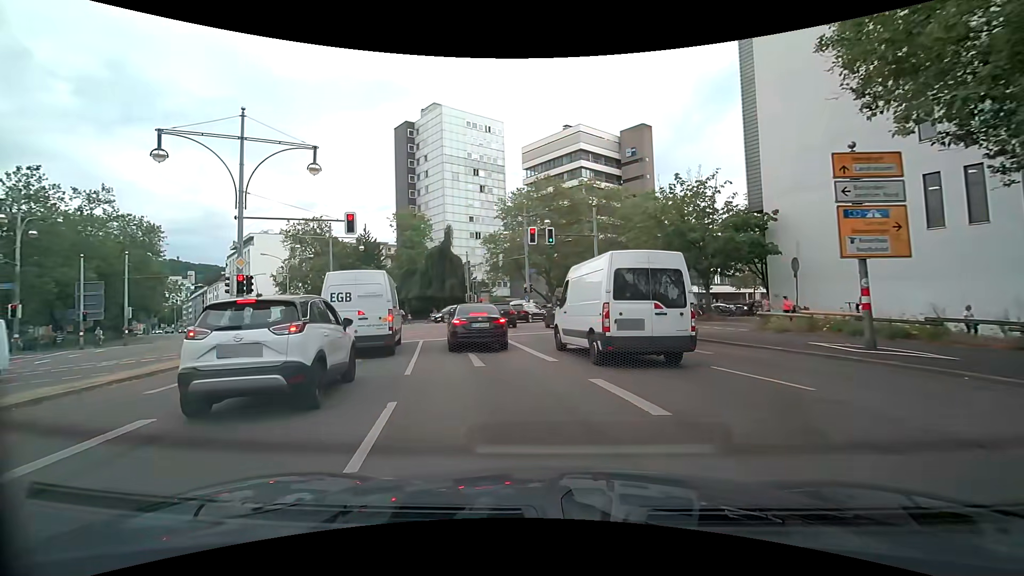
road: secondary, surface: asphalt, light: Day
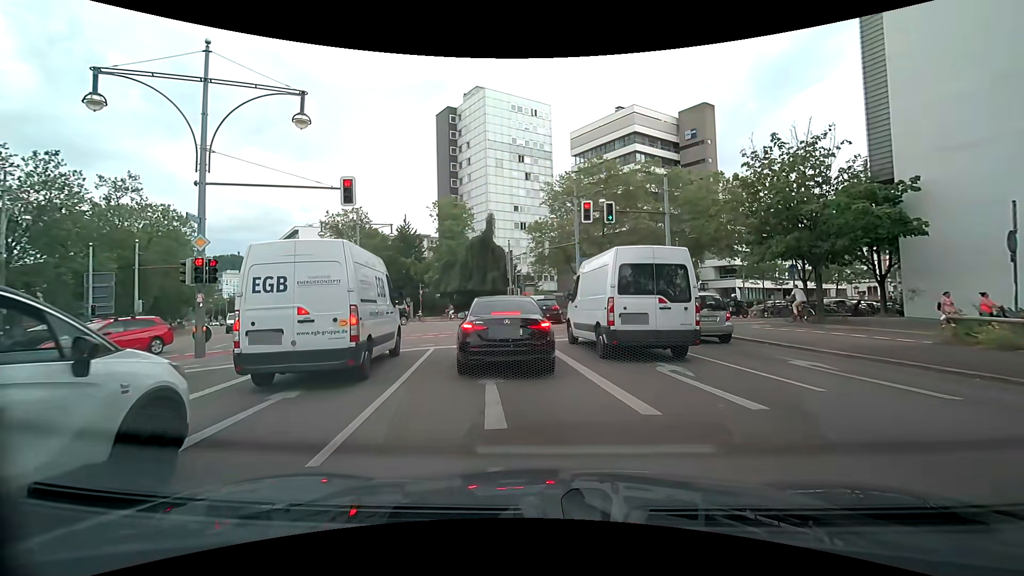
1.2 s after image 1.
(-0.3, +5.8) m; -6°
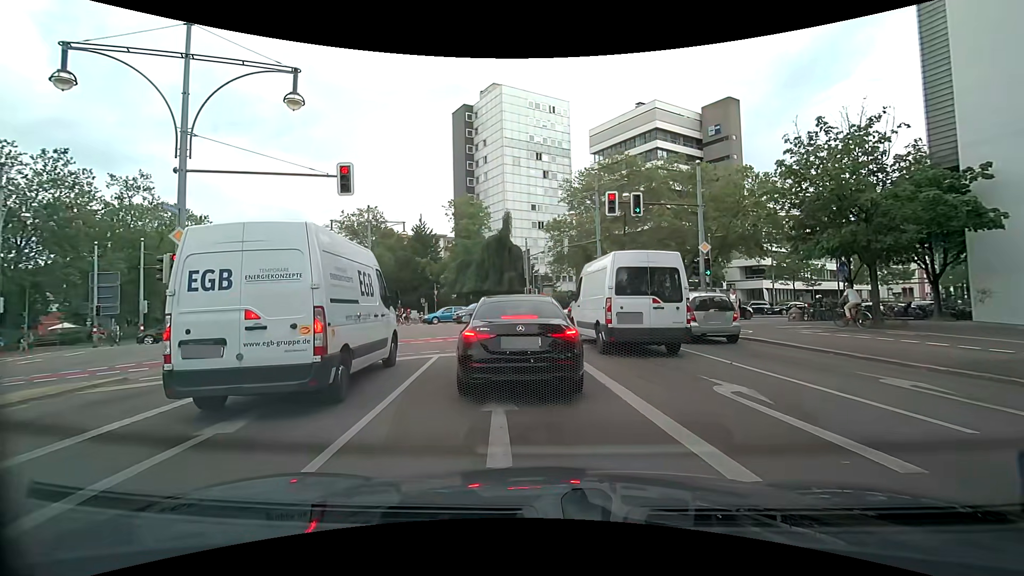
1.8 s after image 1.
(0.0, +1.9) m; -3°
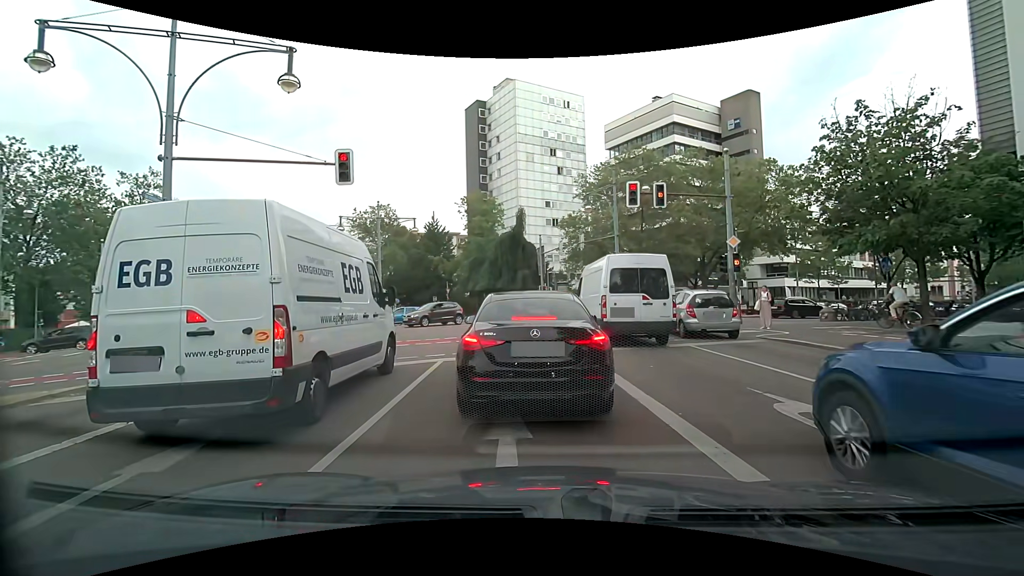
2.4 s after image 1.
(-0.1, +1.2) m; -1°
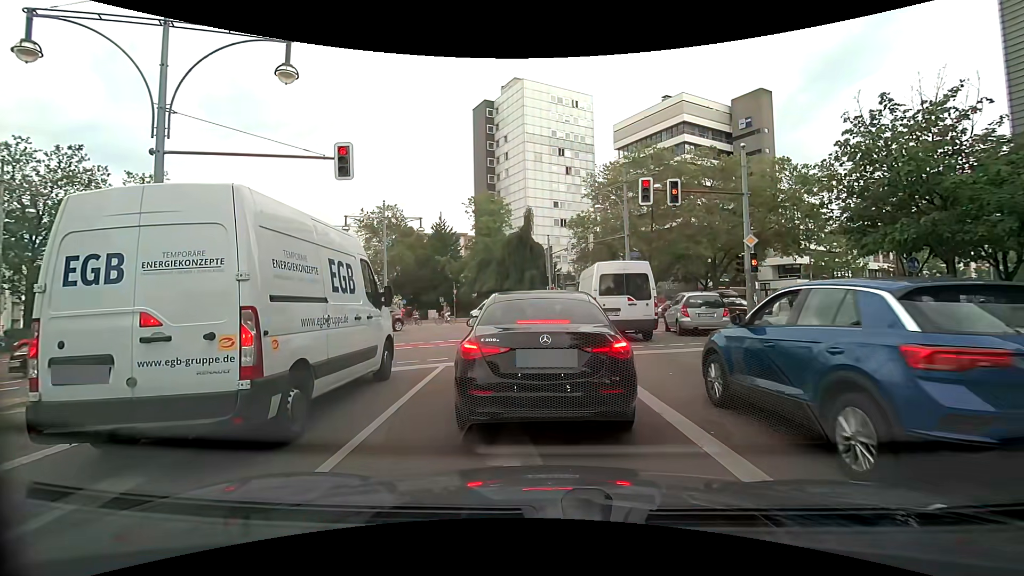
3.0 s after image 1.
(0.0, +0.6) m; 0°
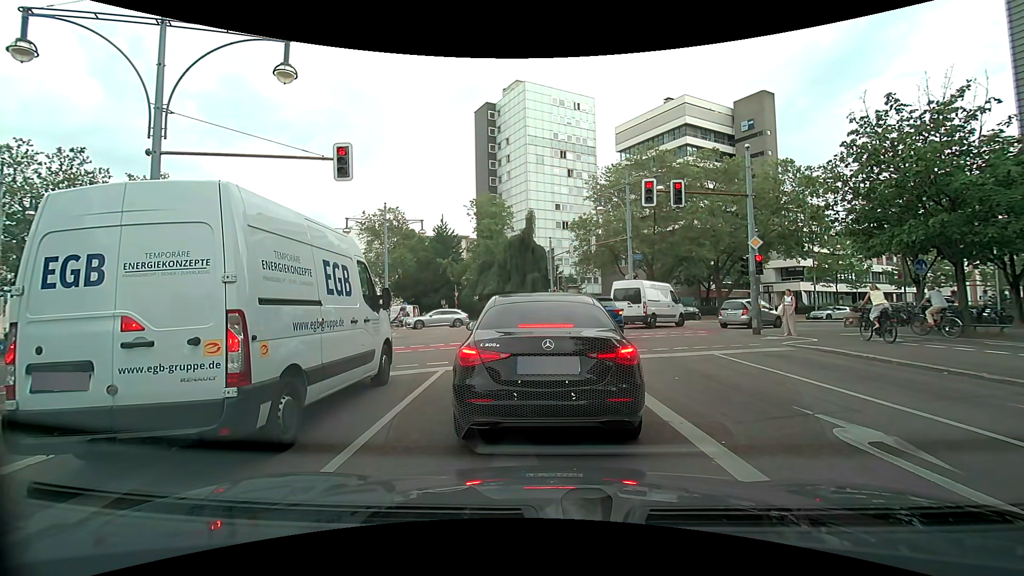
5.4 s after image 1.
(0.0, +0.3) m; 0°
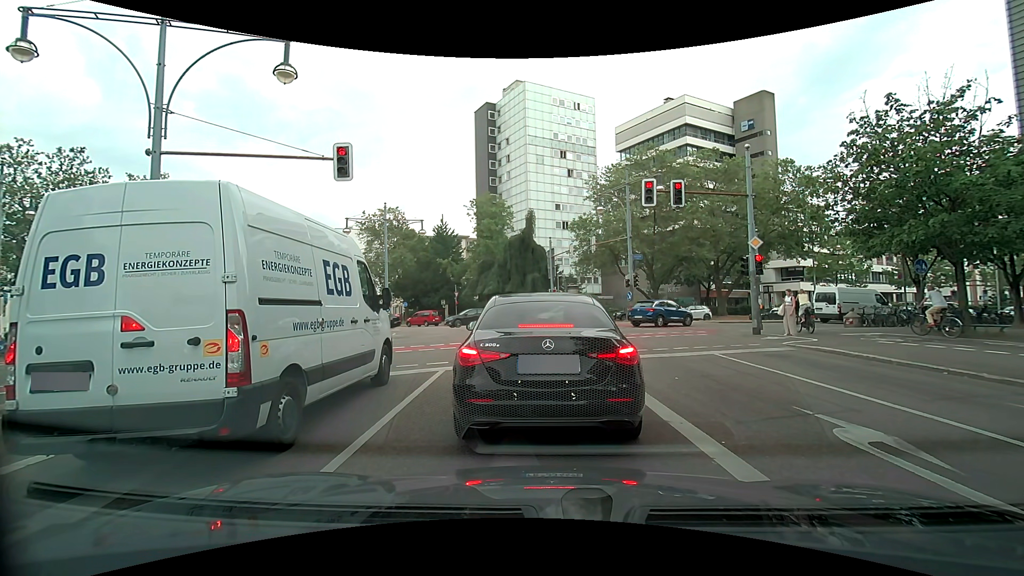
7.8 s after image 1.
(0.0, 0.0) m; 0°
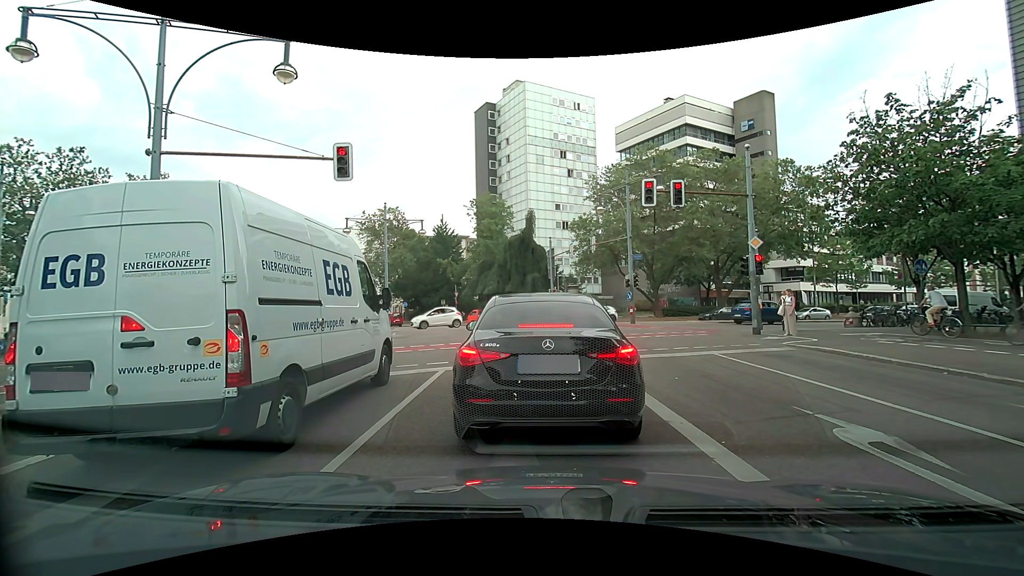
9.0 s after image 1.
(0.0, 0.0) m; 0°
